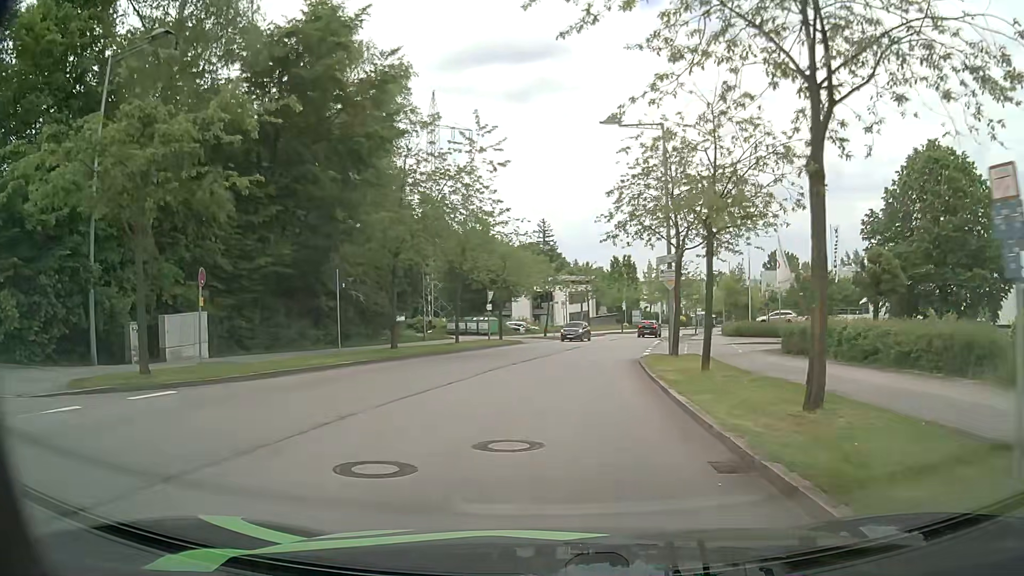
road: residential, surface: asphalt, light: Day
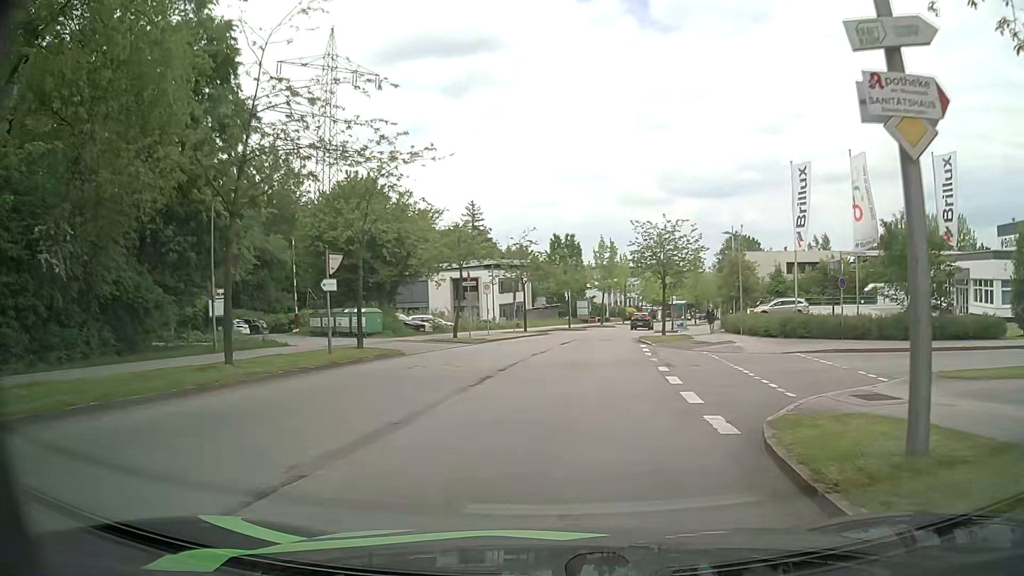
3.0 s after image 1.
(+1.0, +20.8) m; +7°
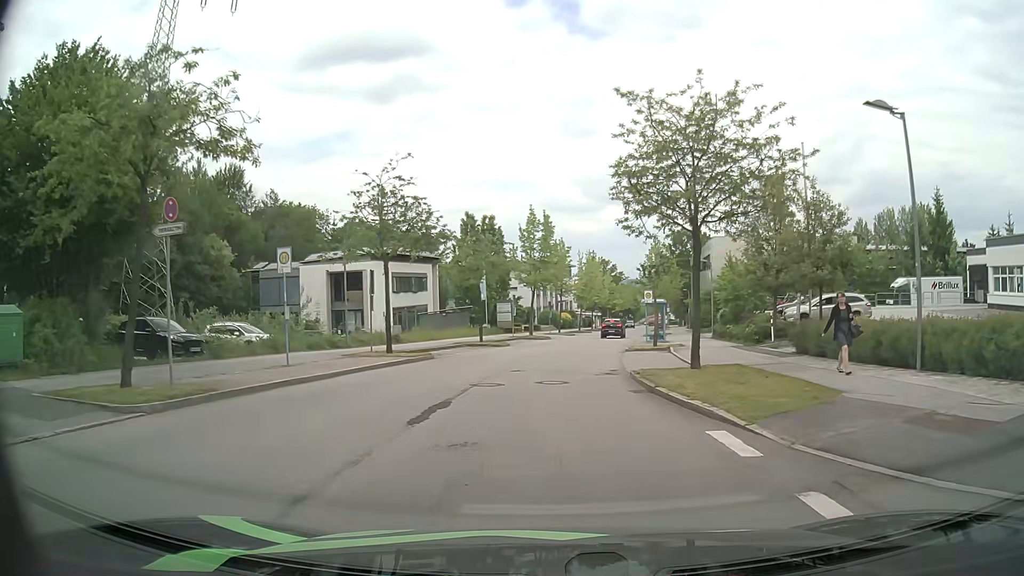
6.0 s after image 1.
(+0.9, +22.7) m; +6°
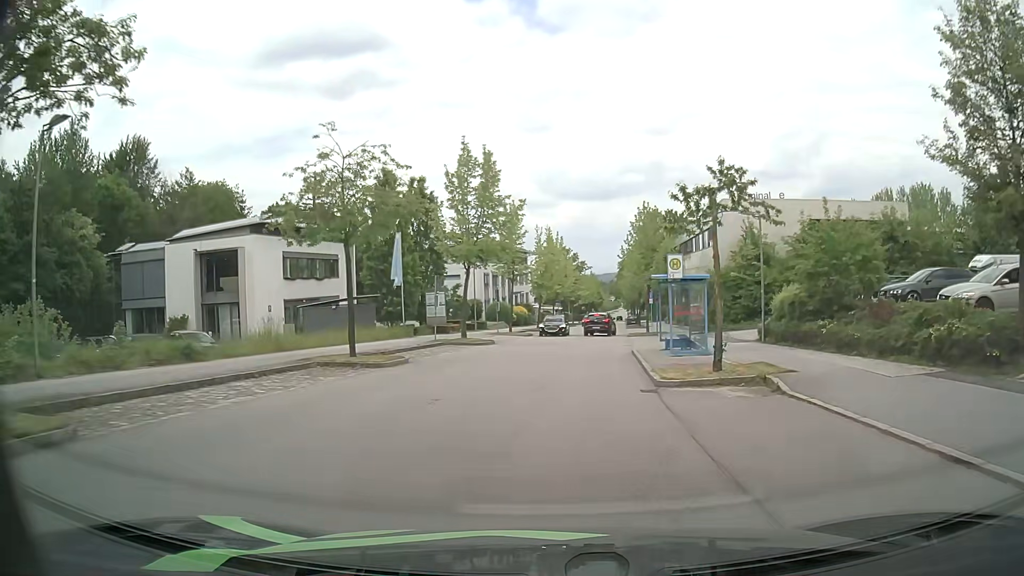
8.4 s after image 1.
(+0.6, +18.2) m; +4°
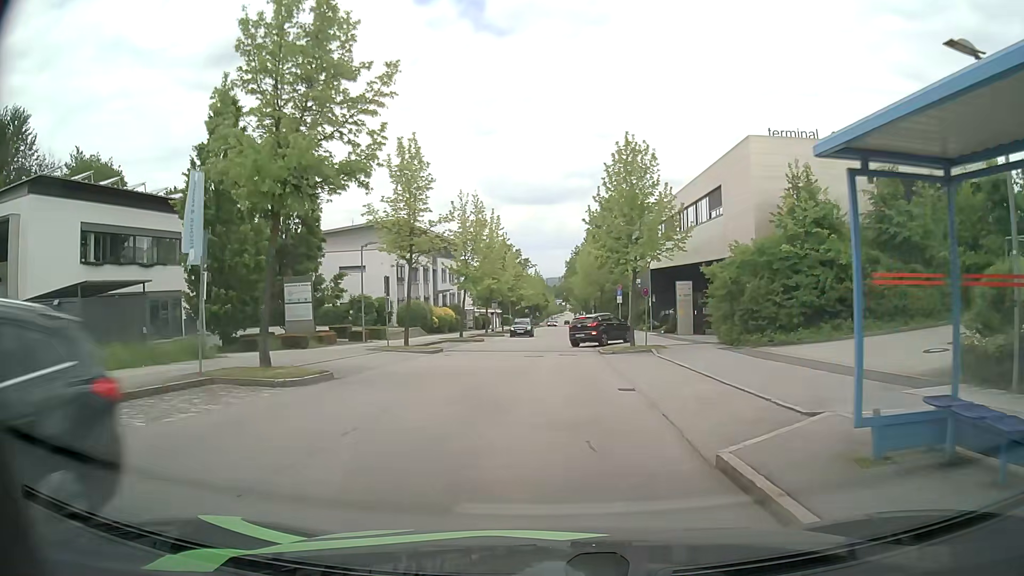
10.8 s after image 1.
(+0.8, +18.3) m; +5°
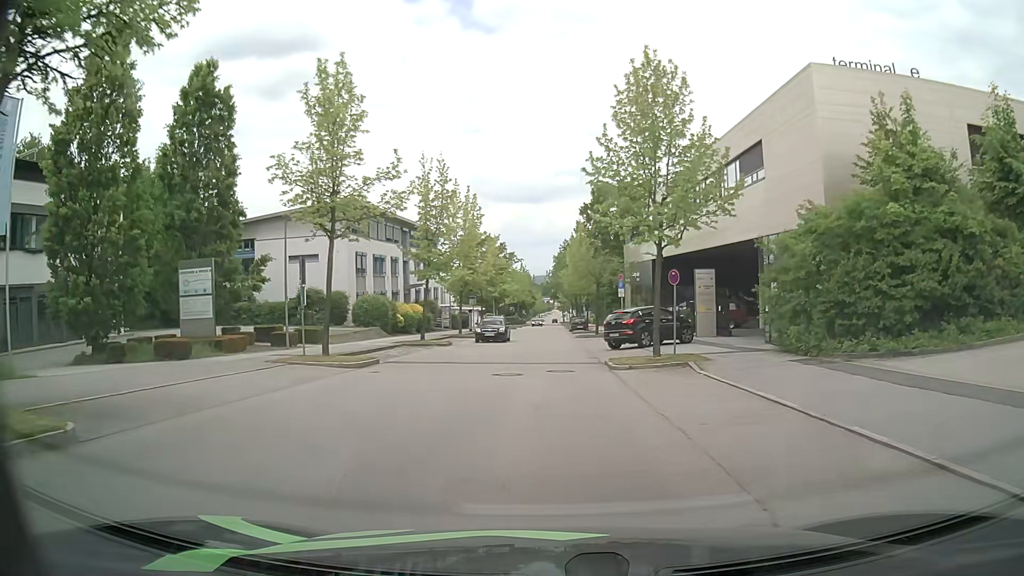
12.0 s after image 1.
(+0.1, +9.1) m; +1°
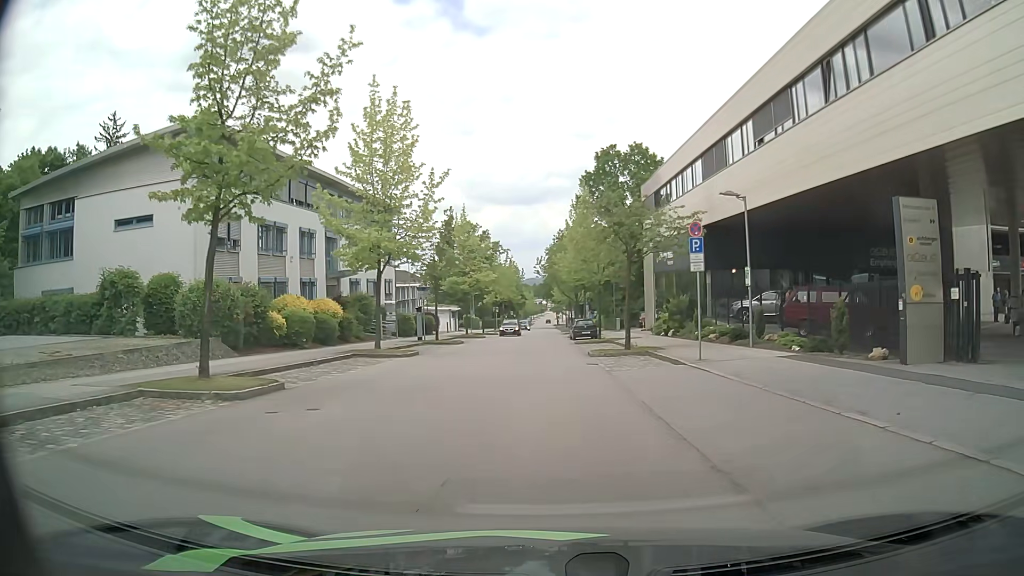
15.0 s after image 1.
(+0.1, +21.5) m; 0°
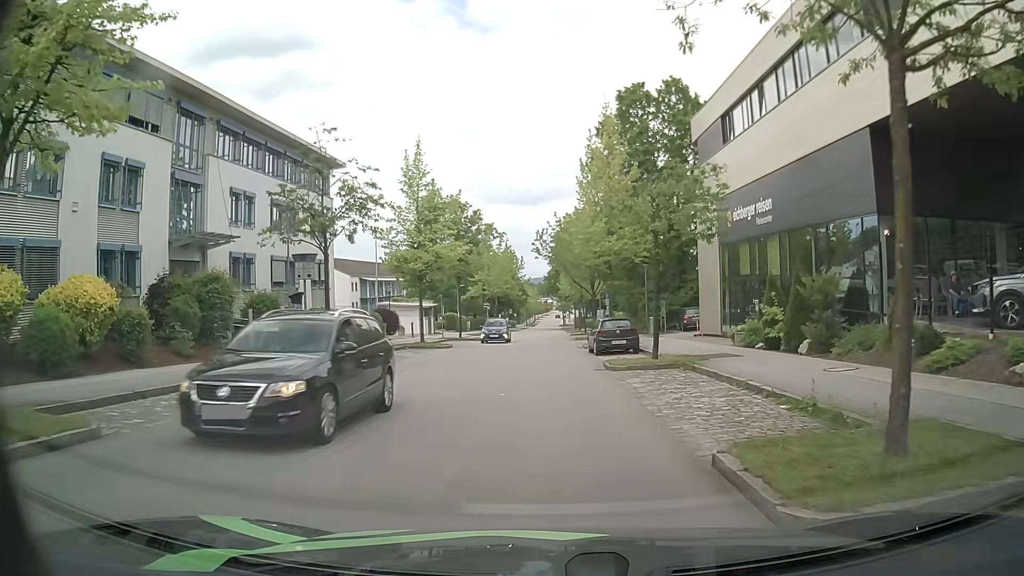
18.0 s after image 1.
(+0.3, +20.2) m; +1°
(0, +10) (0, +20) (-1, +30) (-1, +40) (-1, +50) (0, +60) (0, +70) (0, +80) (0, +90) (0, +100) m
